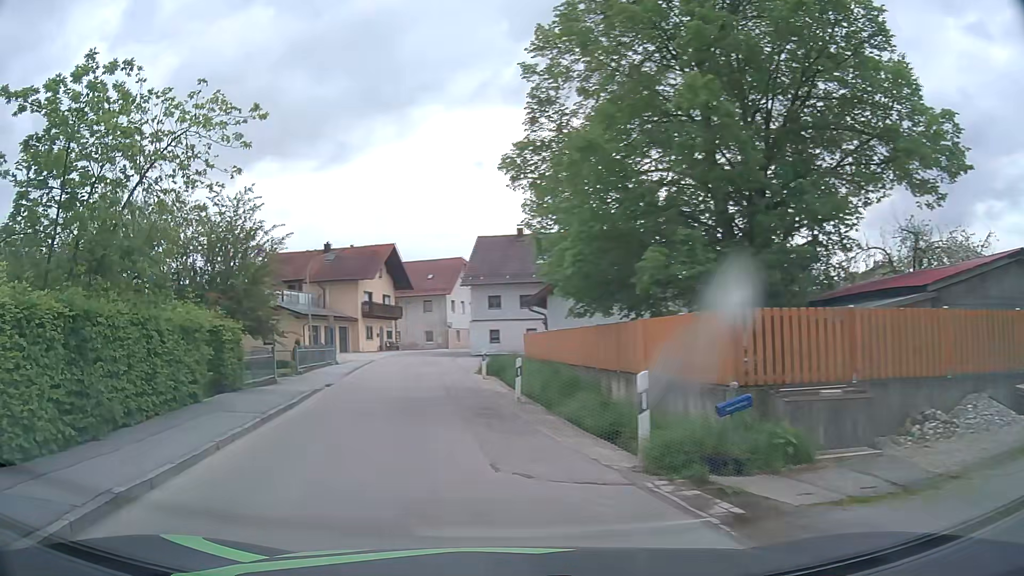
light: Day
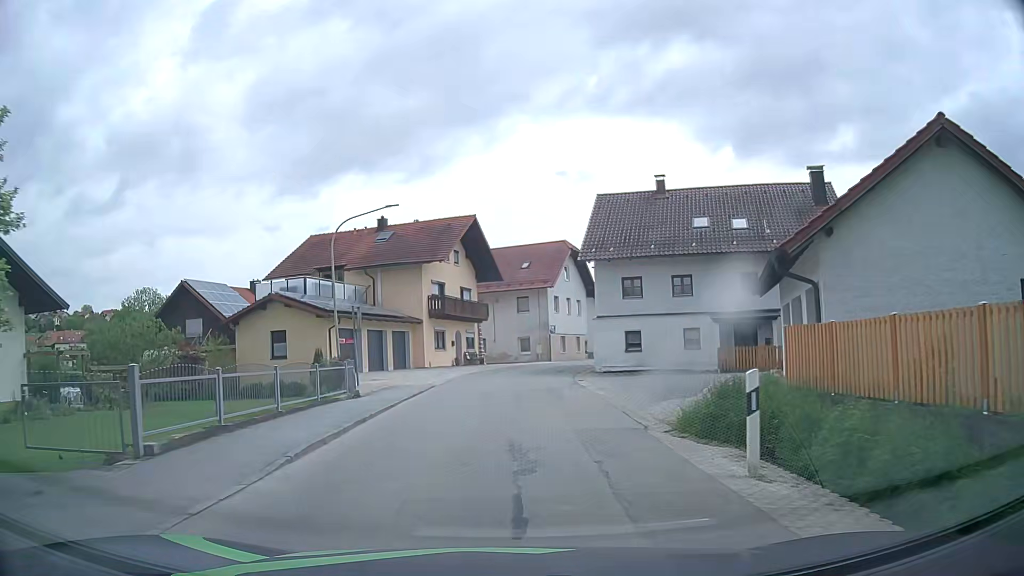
(-2.6, +17.8) m; -8°
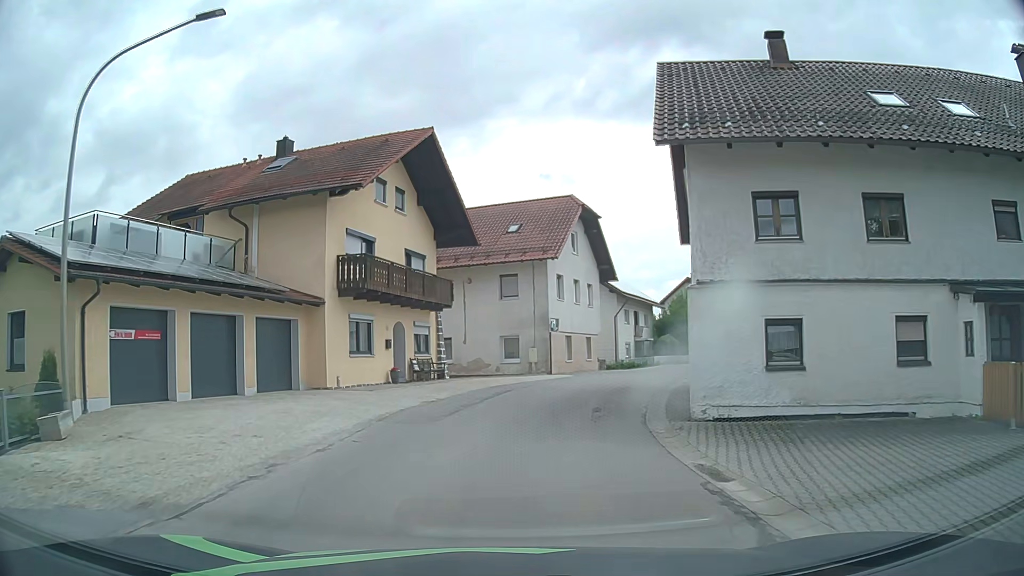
(0.0, +18.2) m; +1°
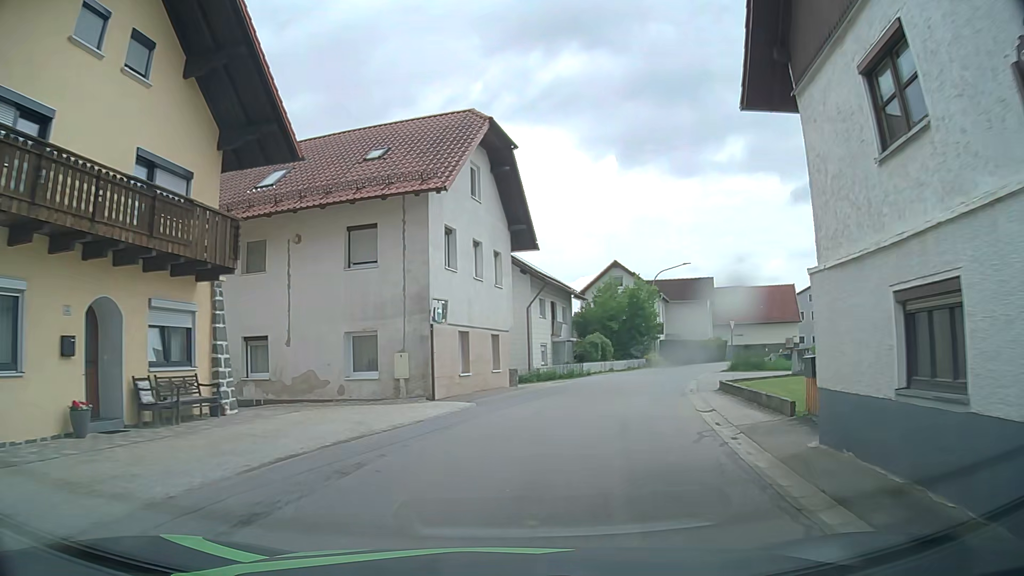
(+0.8, +14.6) m; +9°
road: tertiary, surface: asphalt
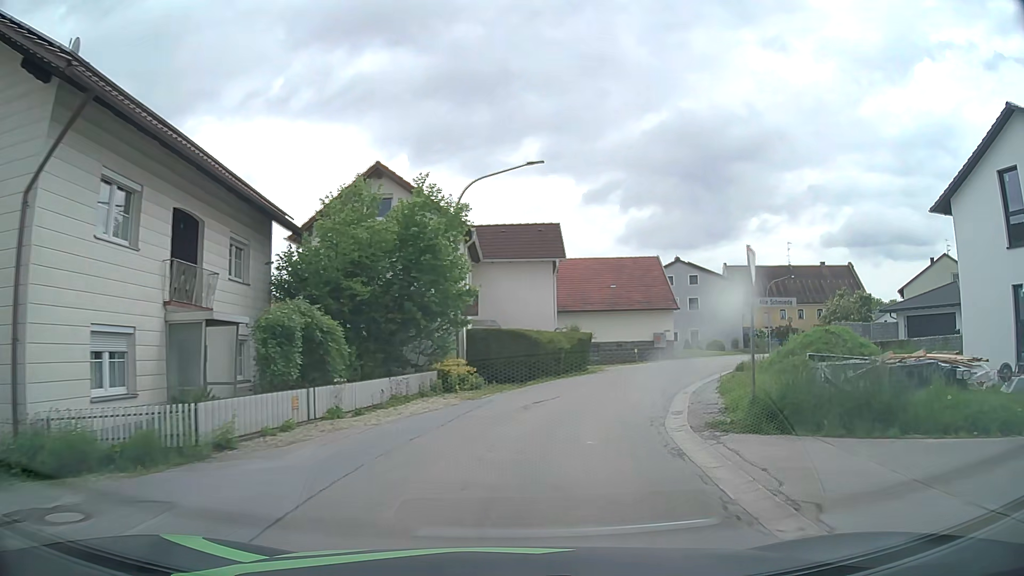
(+4.9, +26.9) m; +18°
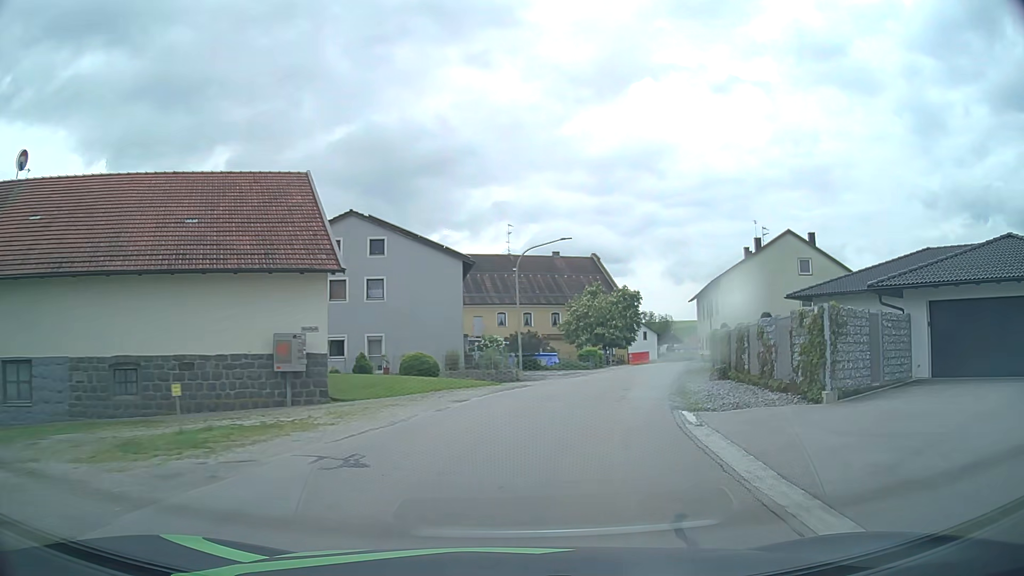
(+7.4, +30.0) m; +28°
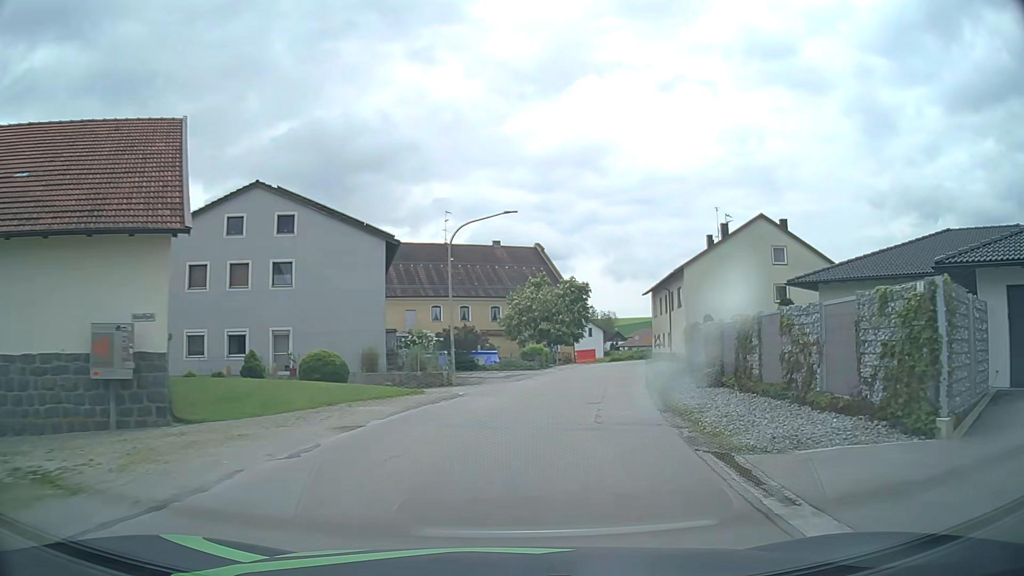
(+0.3, +6.4) m; +5°
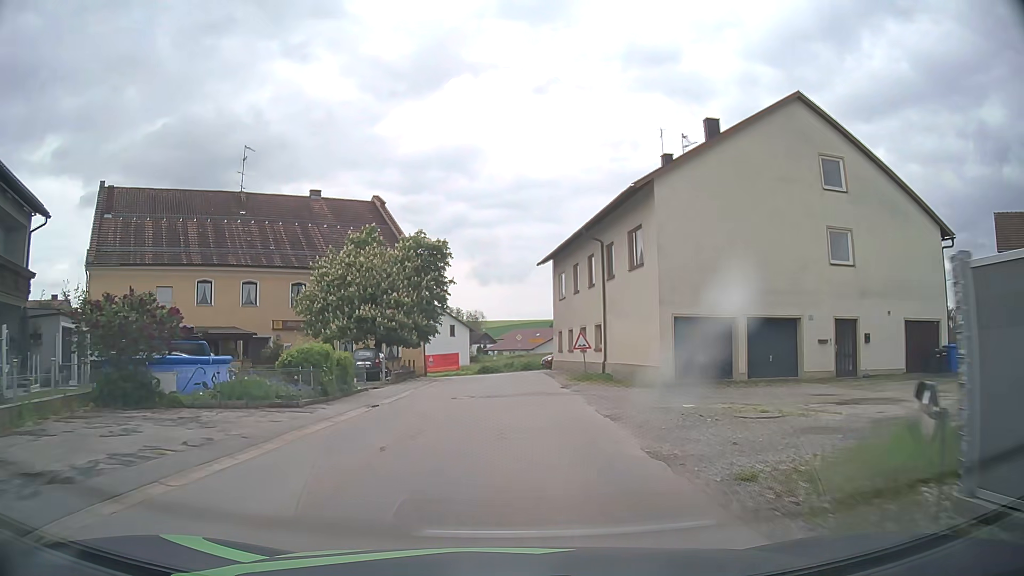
(+3.3, +26.0) m; +11°
(0, +10) (0, +20) (0, +30) (0, +40) (0, +50) (-5, +59) (-12, +65) (-20, +72) (-27, +79) (-34, +86) m
